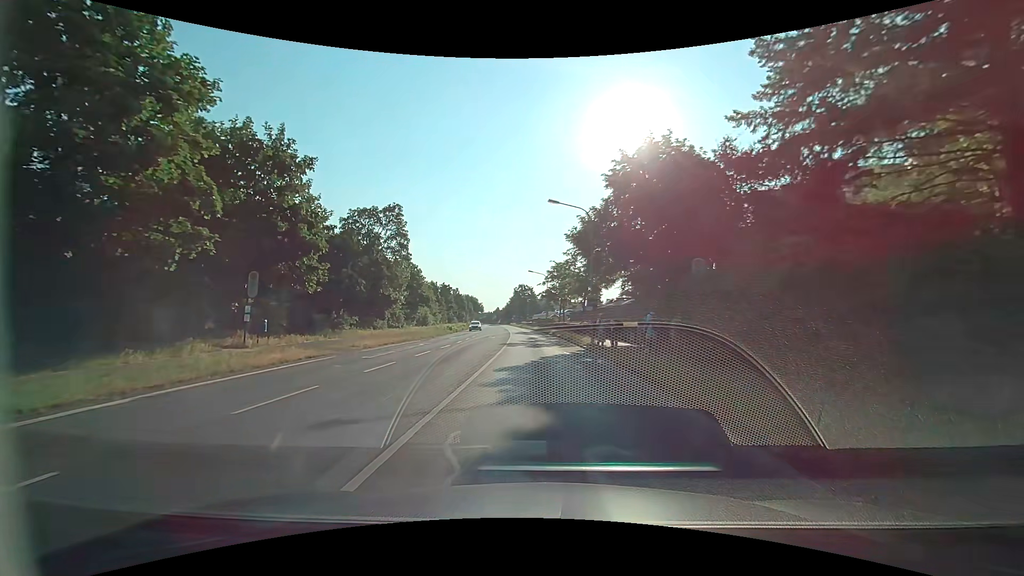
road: secondary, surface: asphalt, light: Day
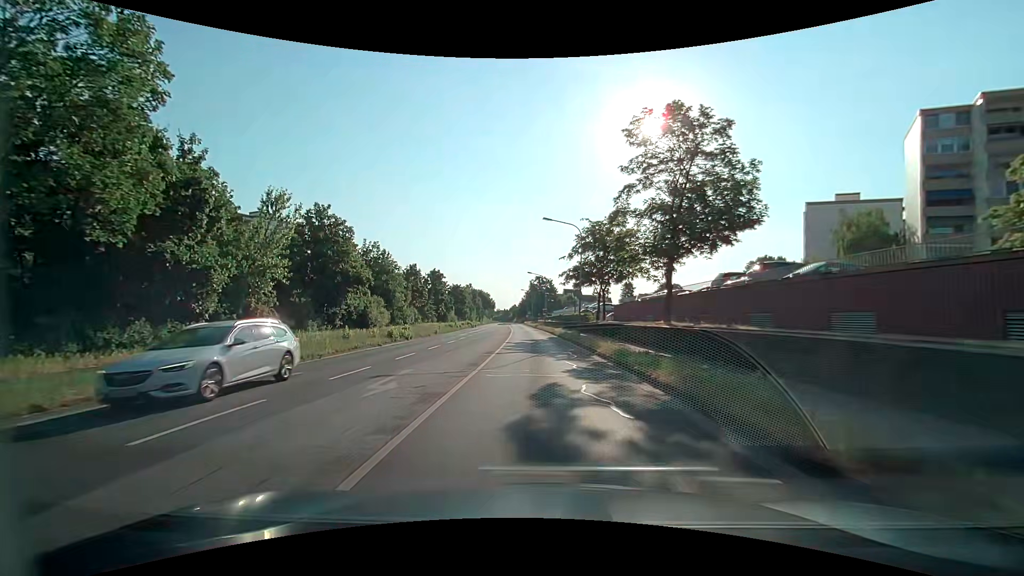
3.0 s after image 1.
(-0.5, +32.4) m; -2°
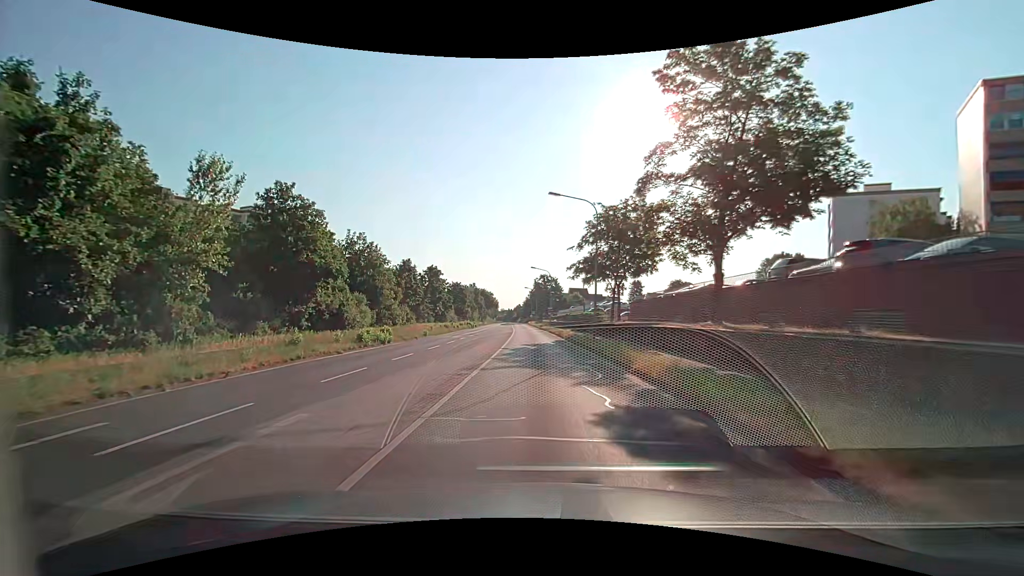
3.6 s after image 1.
(0.0, +6.4) m; 0°
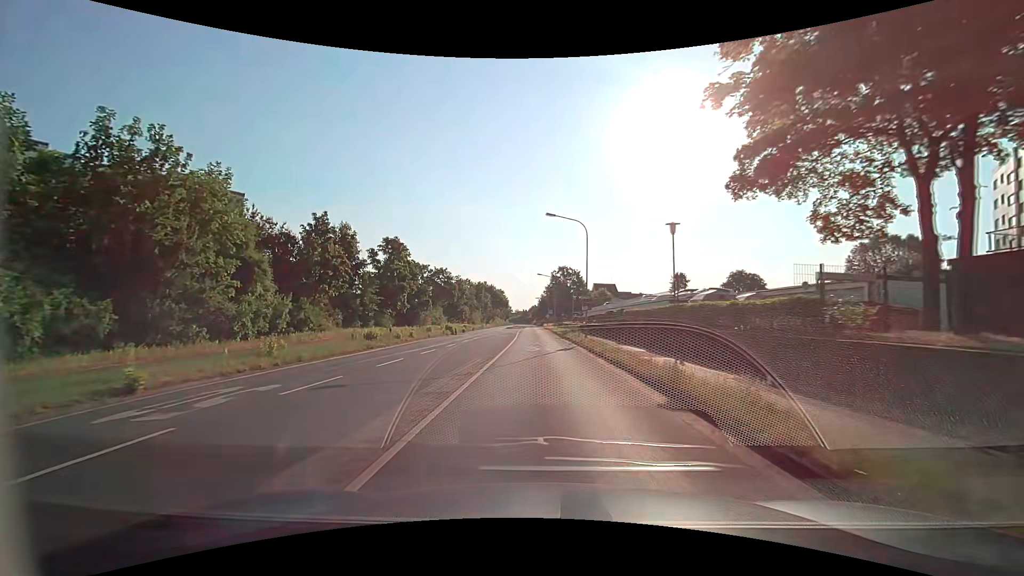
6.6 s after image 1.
(-0.9, +32.1) m; -3°
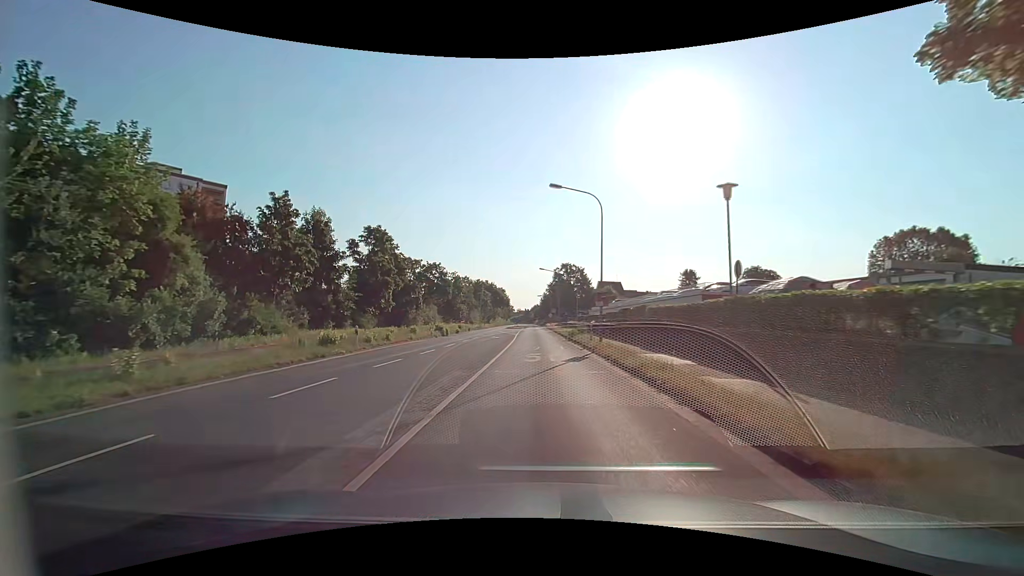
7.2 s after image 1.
(0.0, +6.4) m; 0°
(0, +10) (0, +20) (0, +30) (0, +40) (0, +50) (-1, +60) (-1, +70) (-1, +80) (-1, +90) (-1, +100) m
